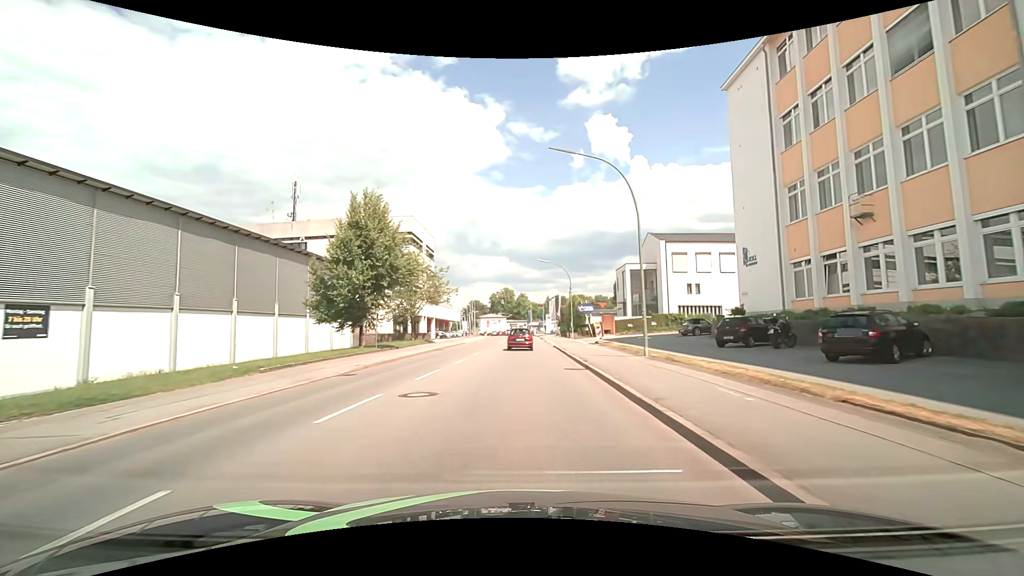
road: tertiary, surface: asphalt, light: Day
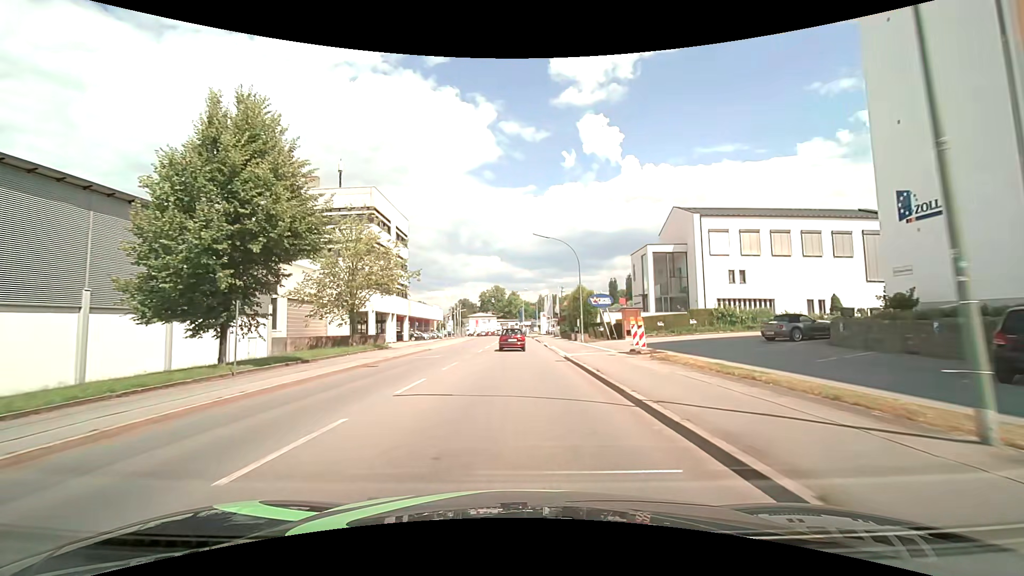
(+0.1, +15.1) m; +1°
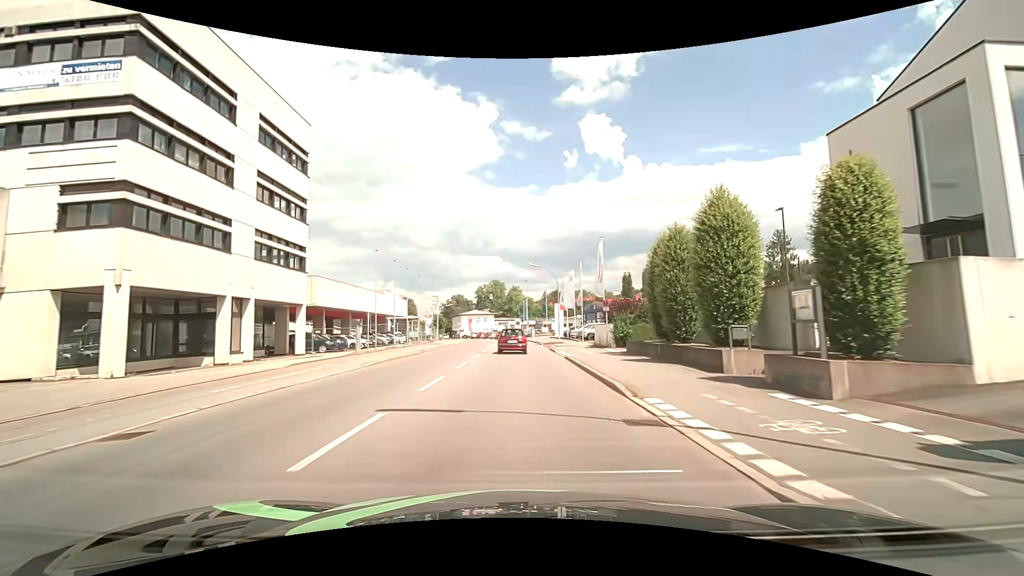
(0.0, +36.4) m; 0°
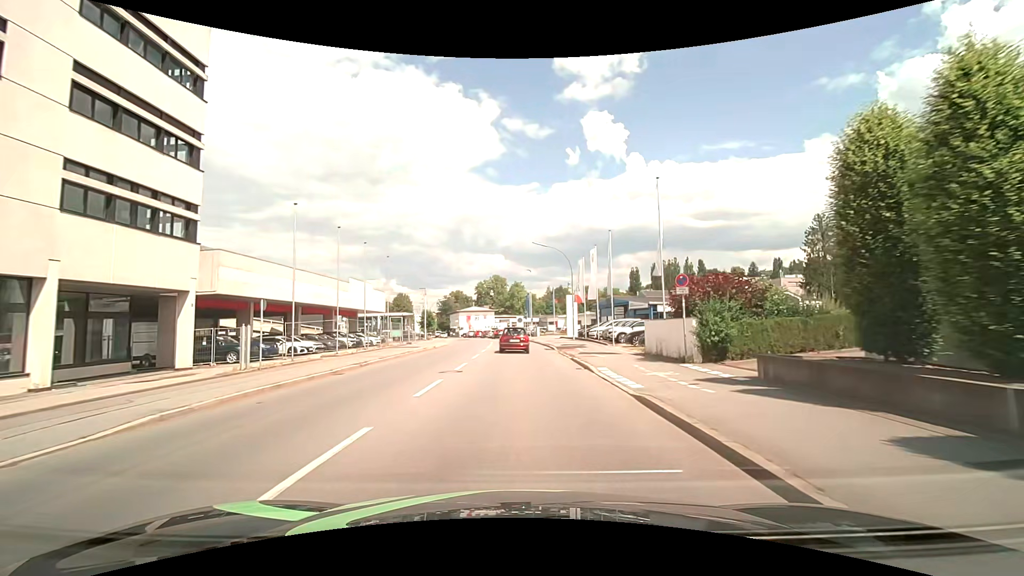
(0.0, +13.4) m; 0°
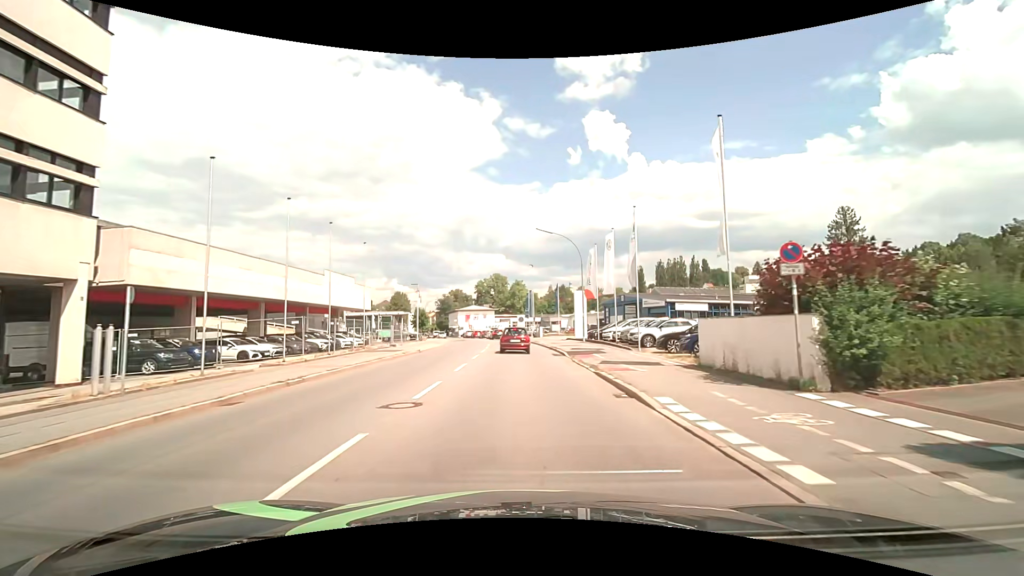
(0.0, +6.4) m; 0°
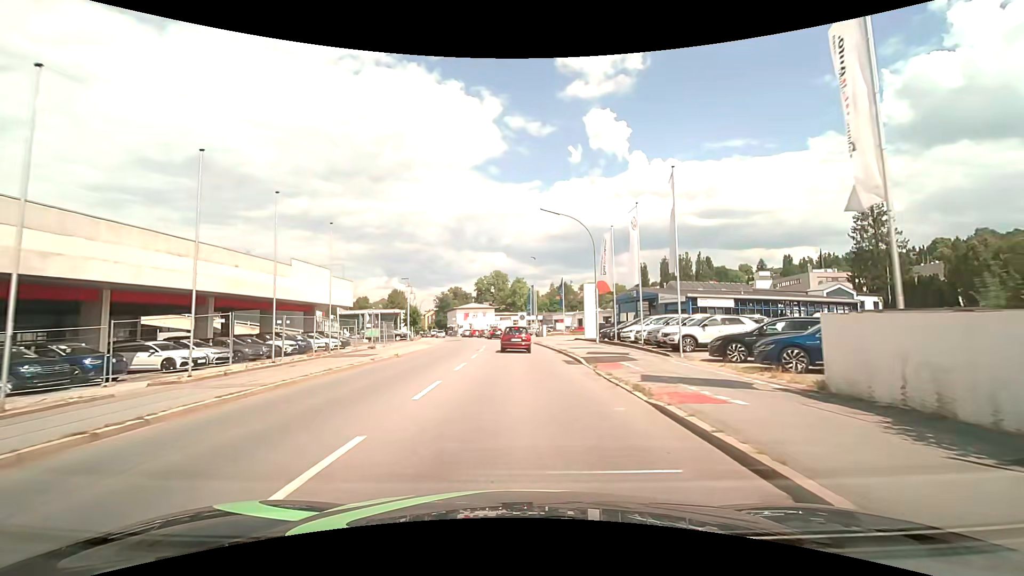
(0.0, +6.2) m; 0°
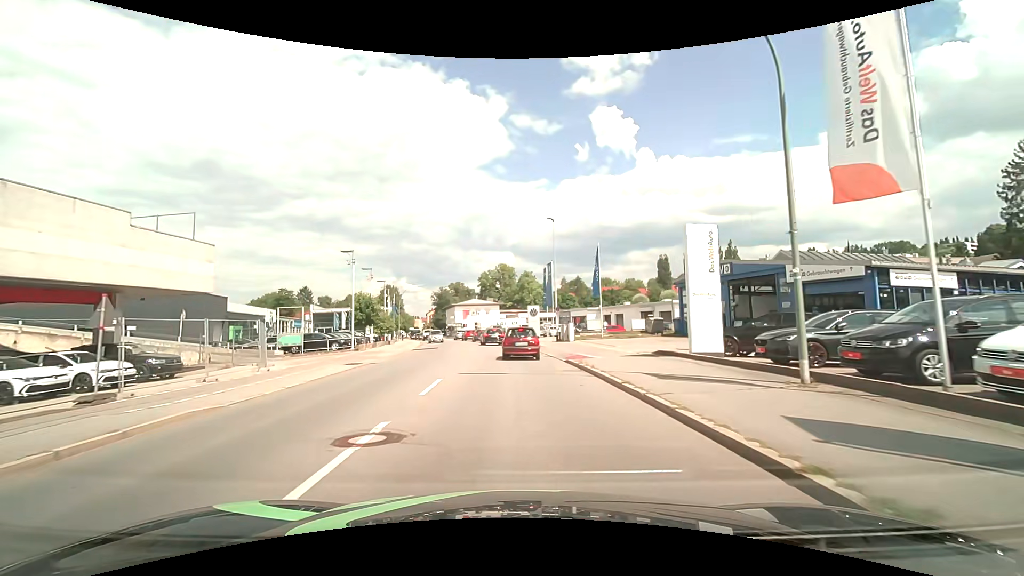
(-0.1, +23.0) m; -1°
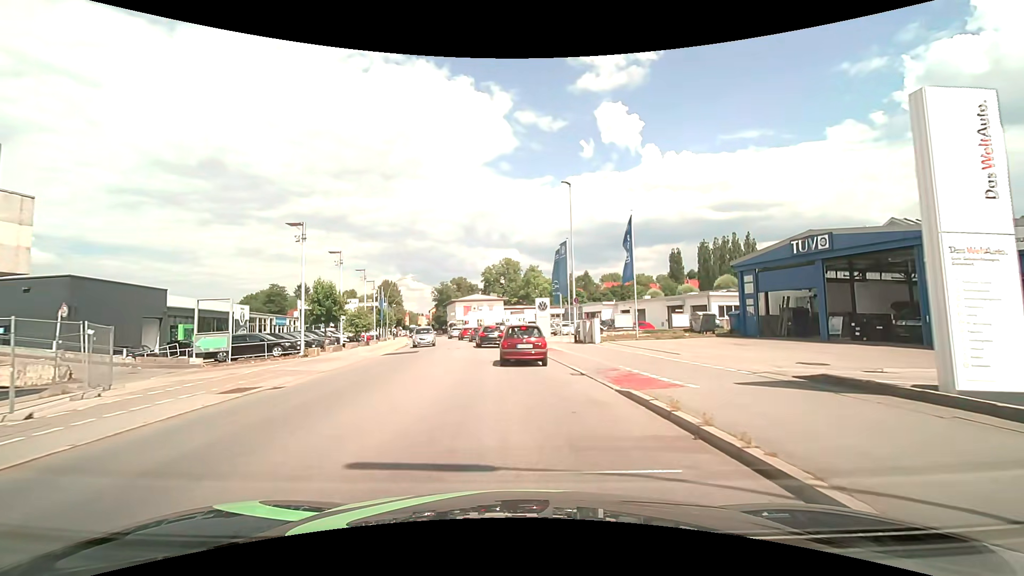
(0.0, +9.6) m; -1°
(0, +10) (0, +20) (-2, +30) (-3, +40) (-4, +50) (-6, +60) (-8, +69) (-10, +79) (-12, +89) (-15, +99) m
